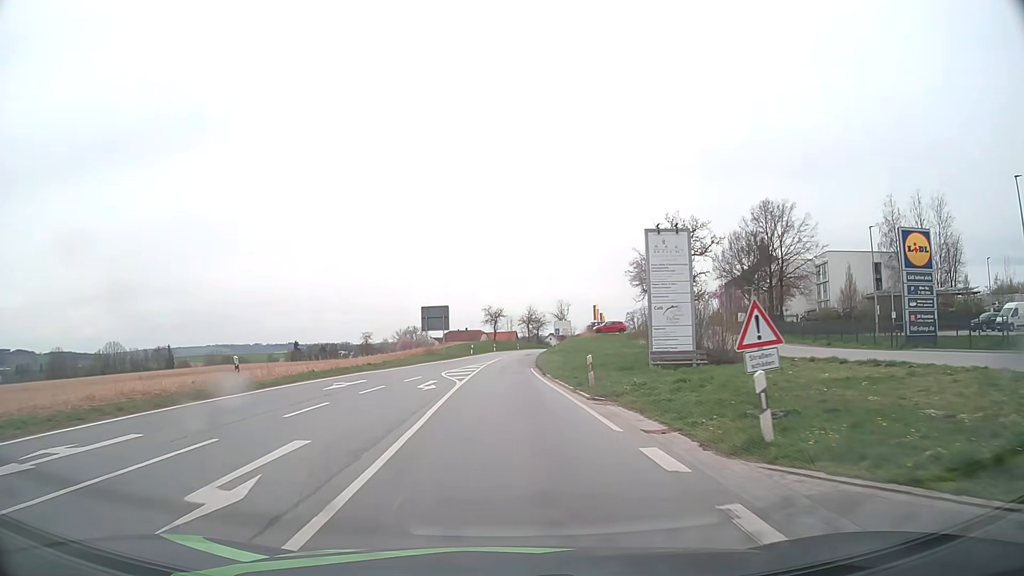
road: secondary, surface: asphalt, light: Day
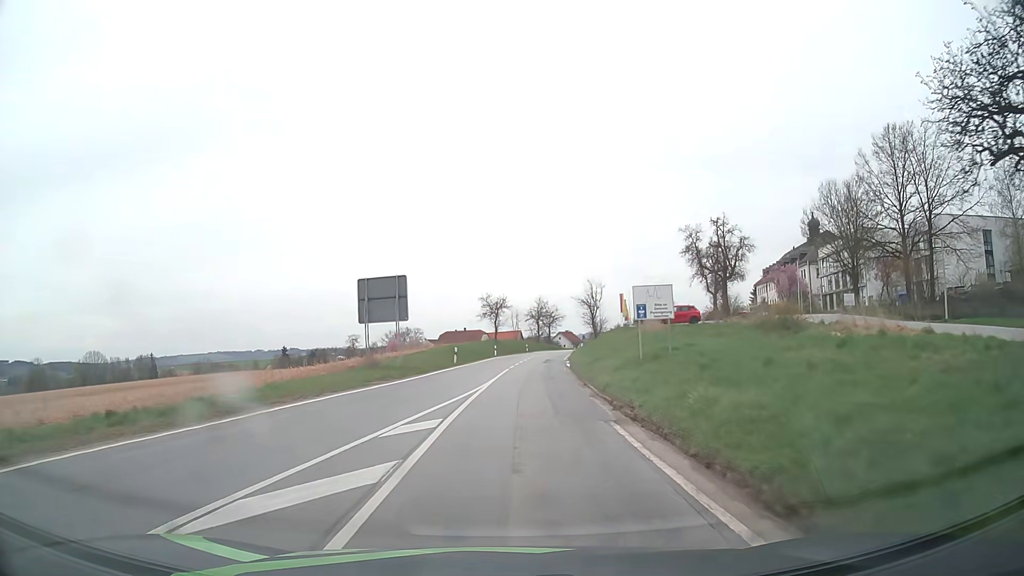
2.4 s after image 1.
(-0.4, +28.5) m; 0°
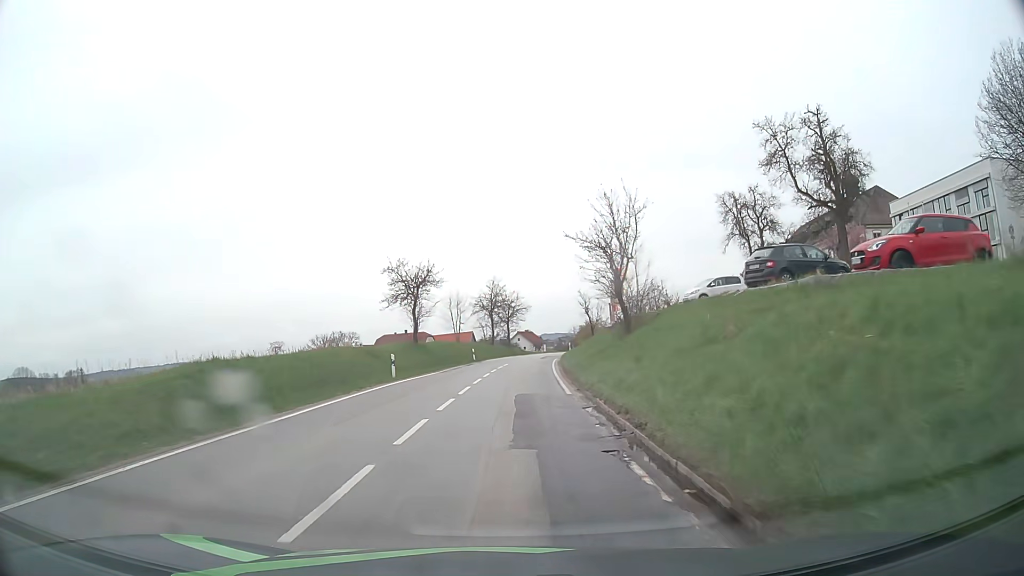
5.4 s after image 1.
(+1.7, +35.7) m; +4°
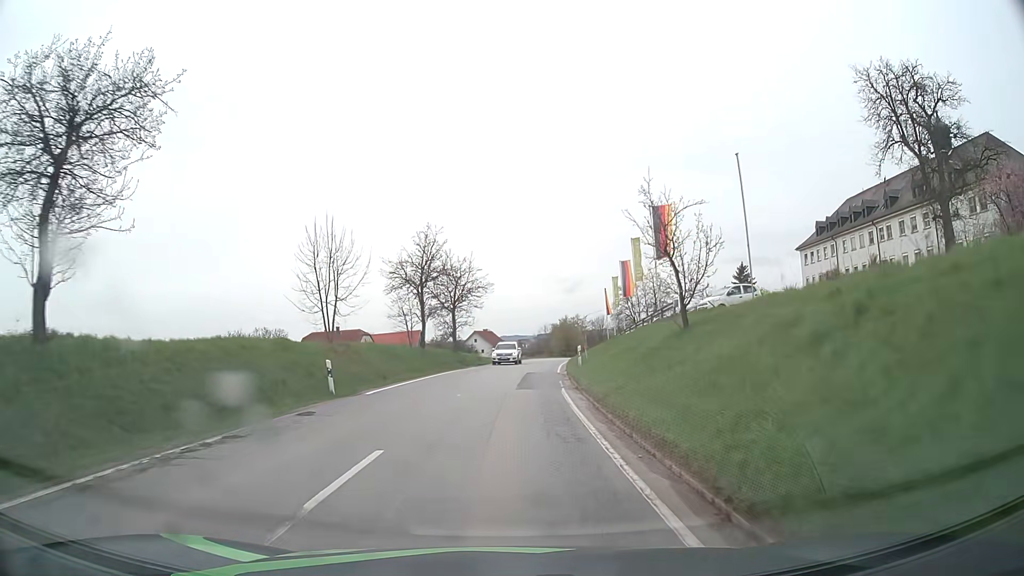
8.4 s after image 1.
(+0.7, +35.1) m; +3°
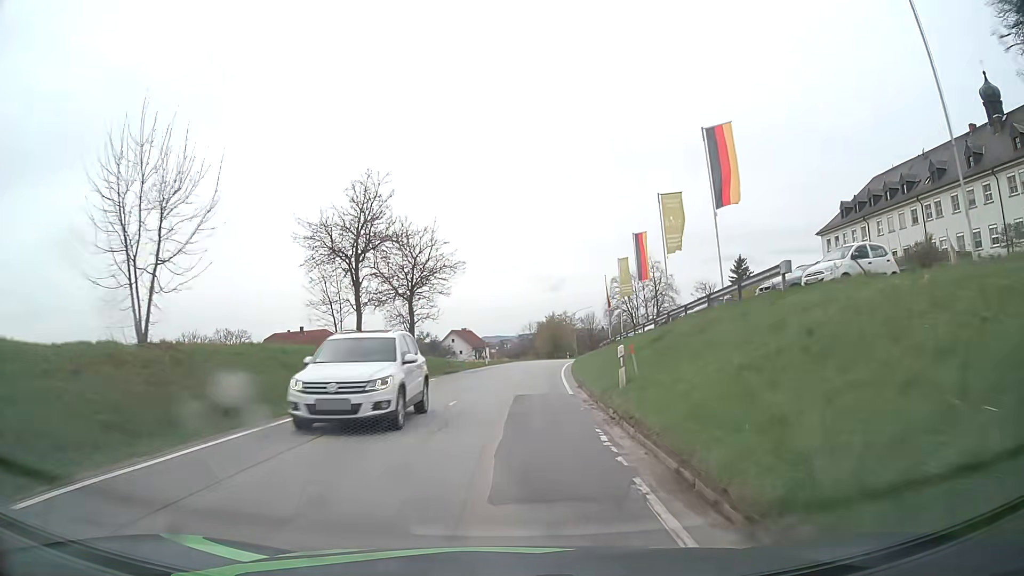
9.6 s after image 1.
(+0.2, +14.4) m; +1°
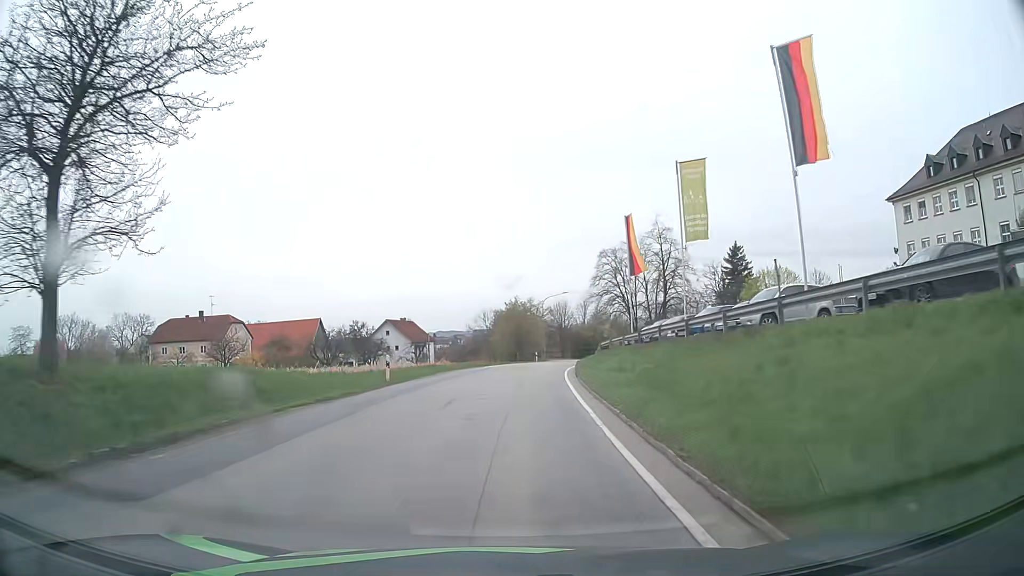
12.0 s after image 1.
(+0.9, +29.3) m; +4°
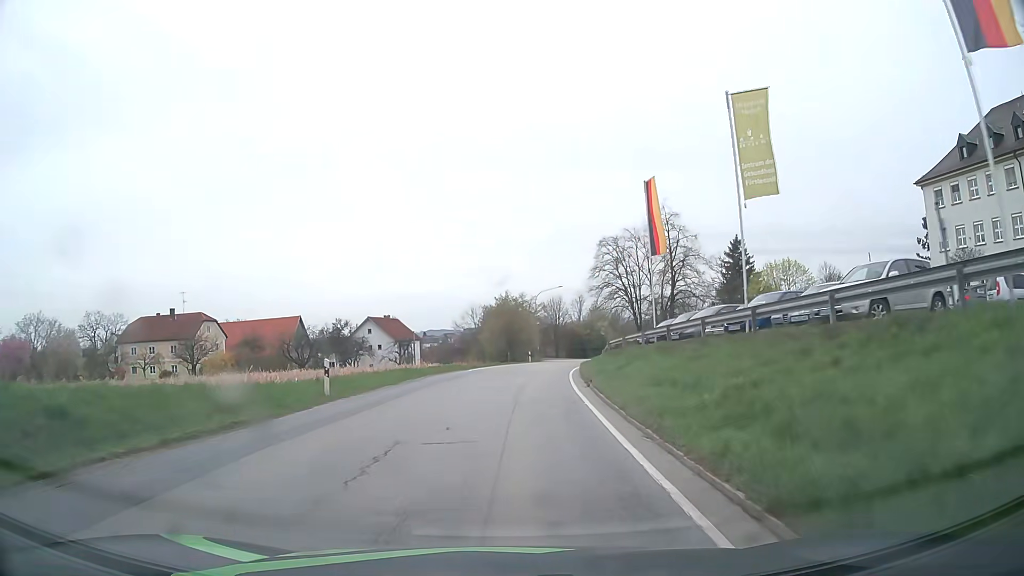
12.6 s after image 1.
(+0.1, +7.4) m; +1°
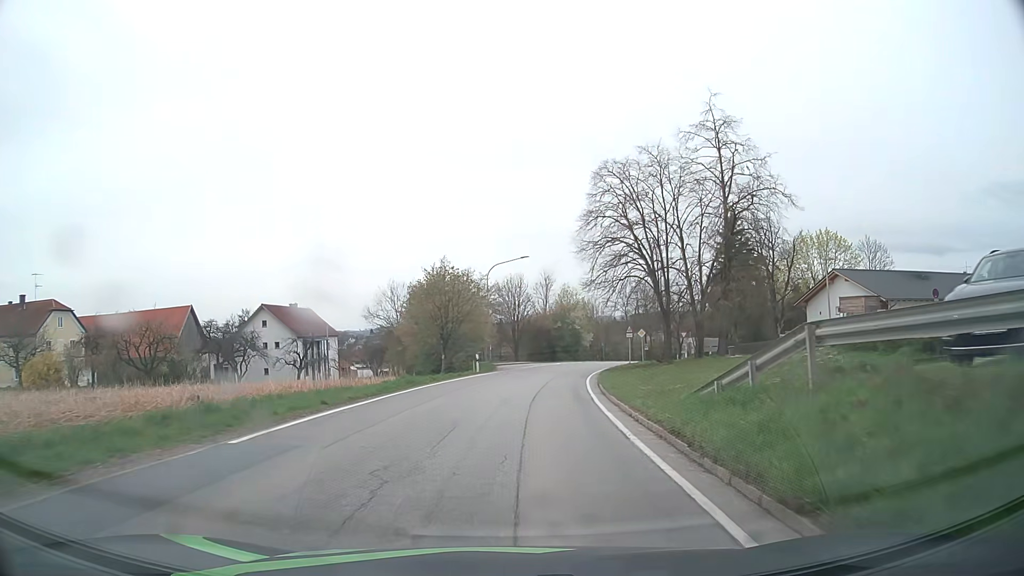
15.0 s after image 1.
(+0.9, +27.9) m; +4°
(0, +10) (+1, +20) (+2, +30) (+3, +40) (+5, +50) (+7, +59) (+11, +69) (+14, +78) (+18, +87) (+23, +96) m
